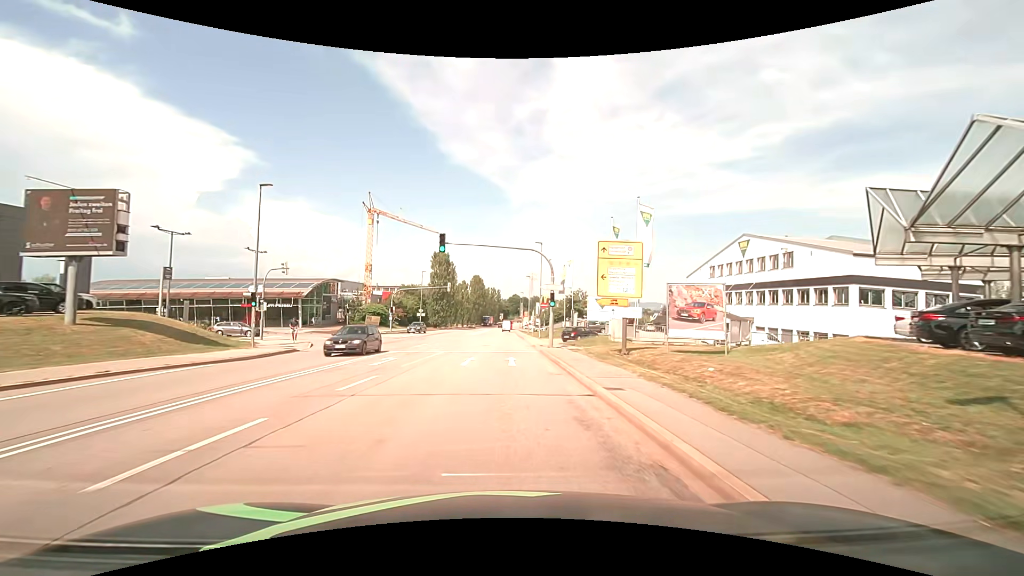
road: secondary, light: Day
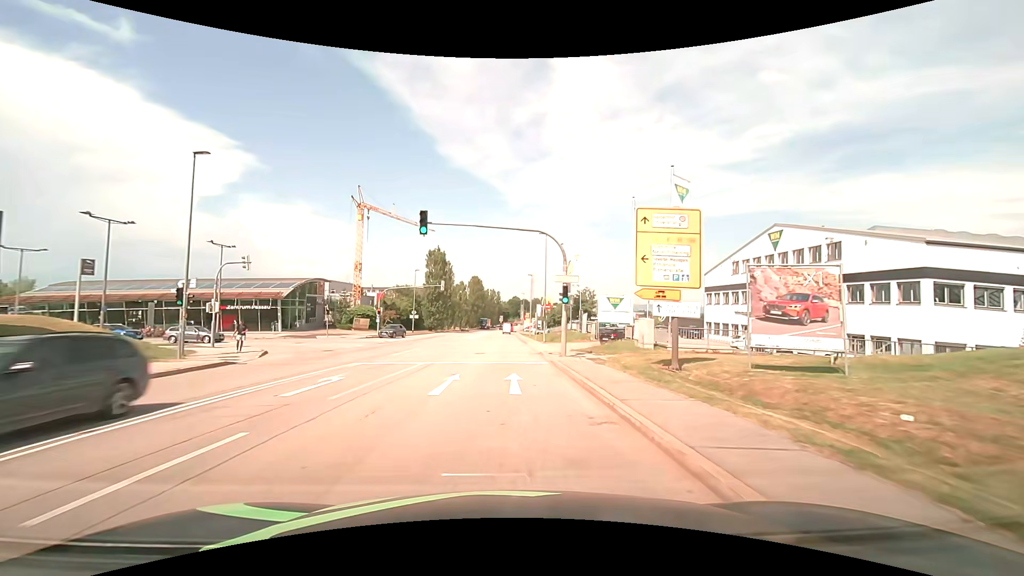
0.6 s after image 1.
(0.0, +6.6) m; 0°
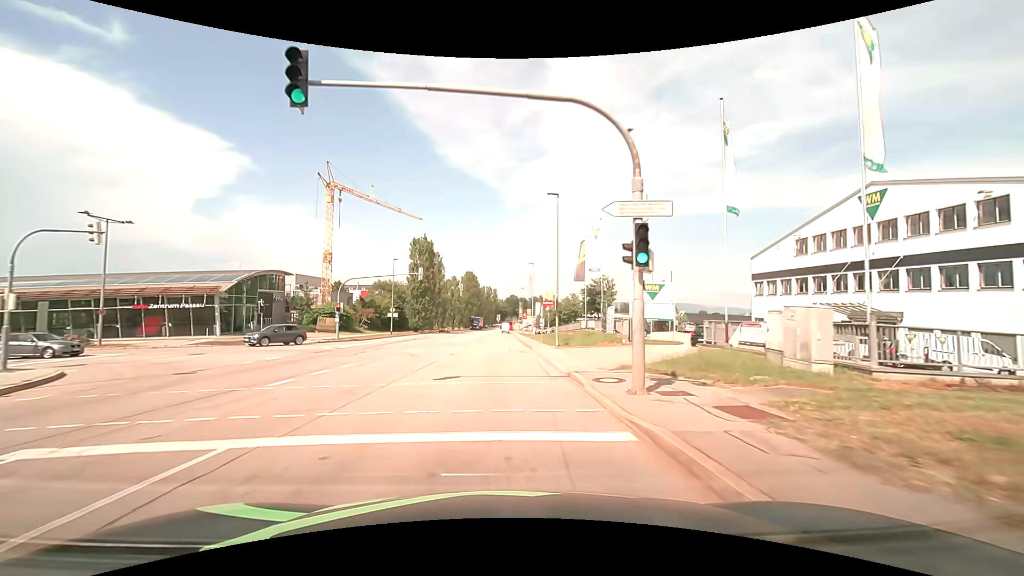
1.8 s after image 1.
(+0.1, +13.8) m; 0°
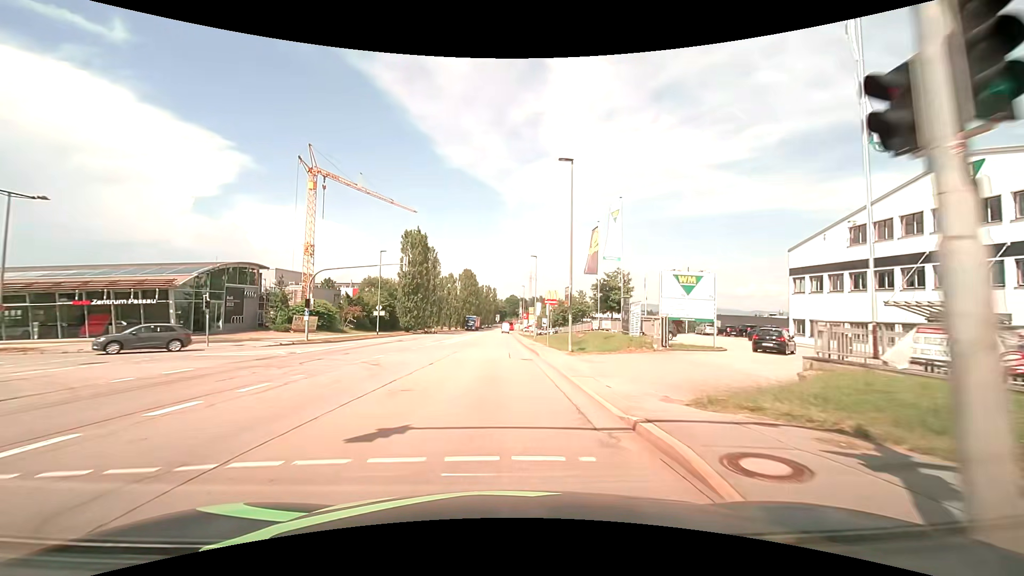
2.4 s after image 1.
(0.0, +7.1) m; 0°
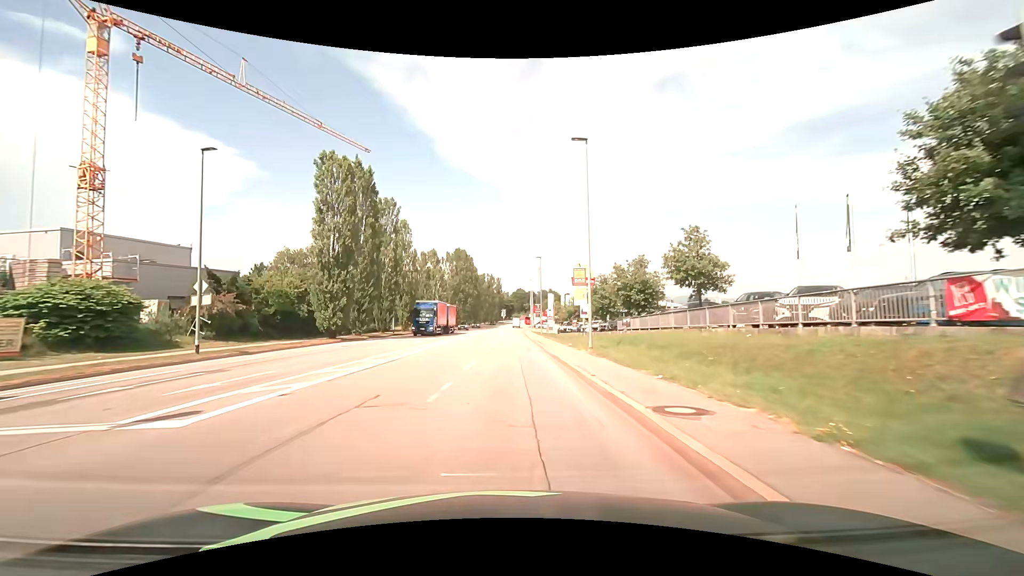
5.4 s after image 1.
(0.0, +36.9) m; 0°
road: tertiary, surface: asphalt
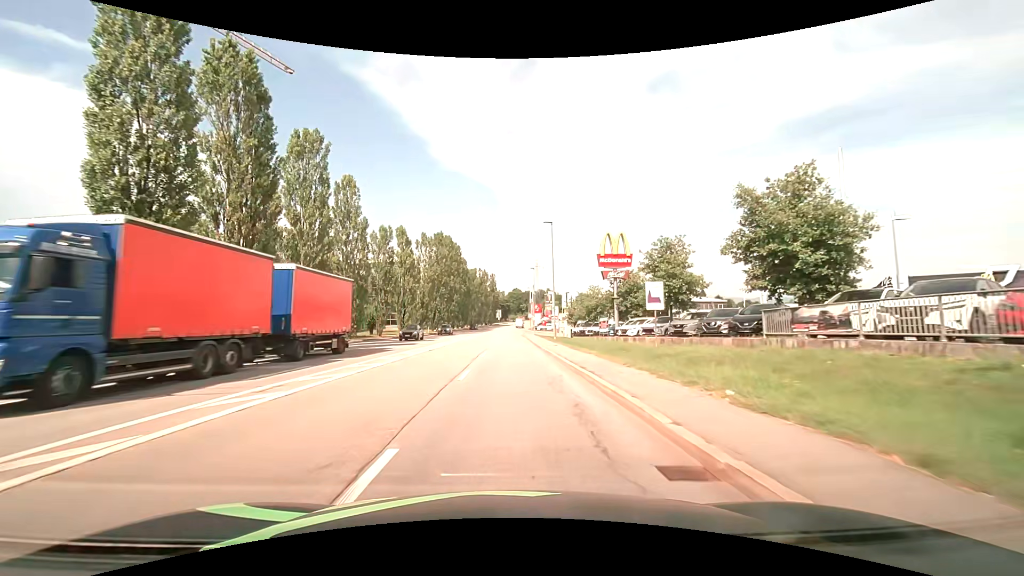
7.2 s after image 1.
(+0.1, +22.5) m; +1°
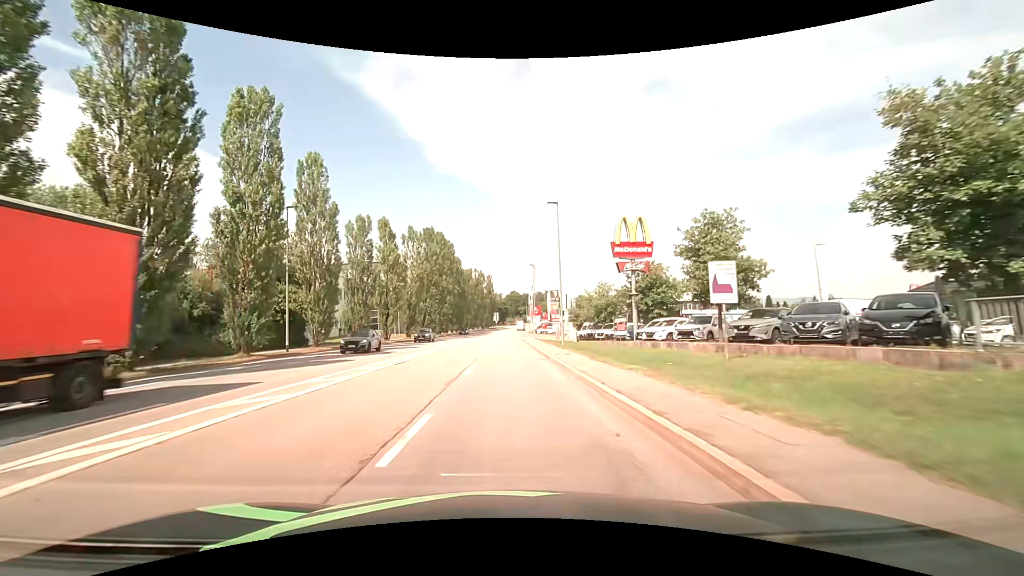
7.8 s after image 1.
(0.0, +7.5) m; 0°
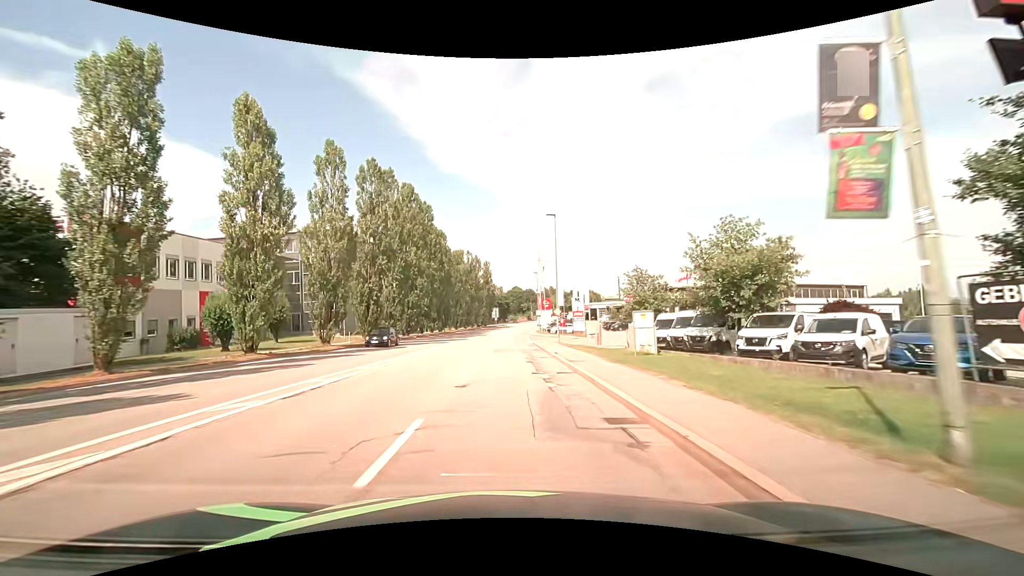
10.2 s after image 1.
(-0.1, +30.1) m; 0°
(0, +10) (0, +20) (0, +30) (0, +40) (0, +50) (+1, +60) (+1, +70) (+1, +80) (+2, +90) (+3, +100) m
